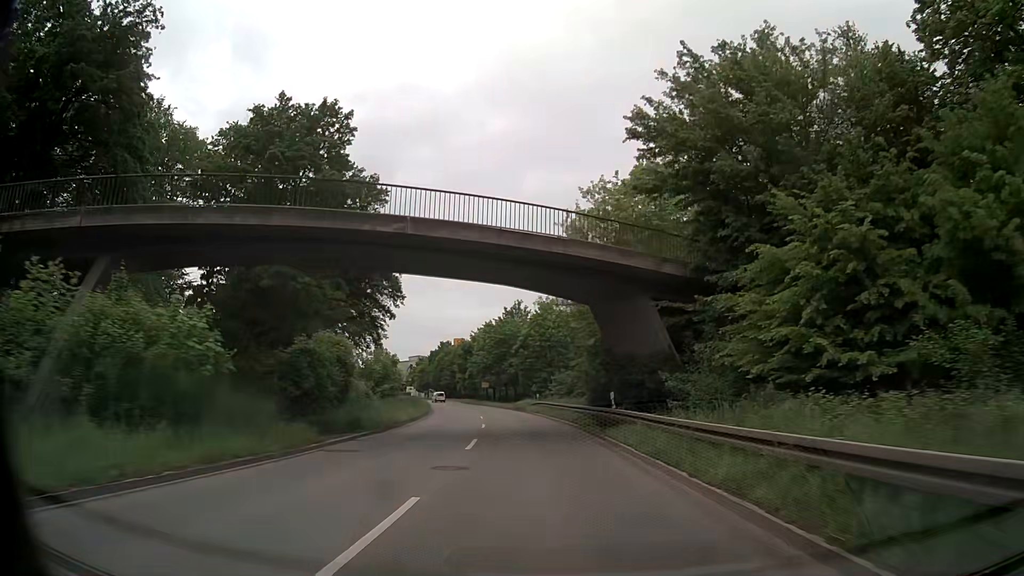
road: secondary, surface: asphalt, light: Day
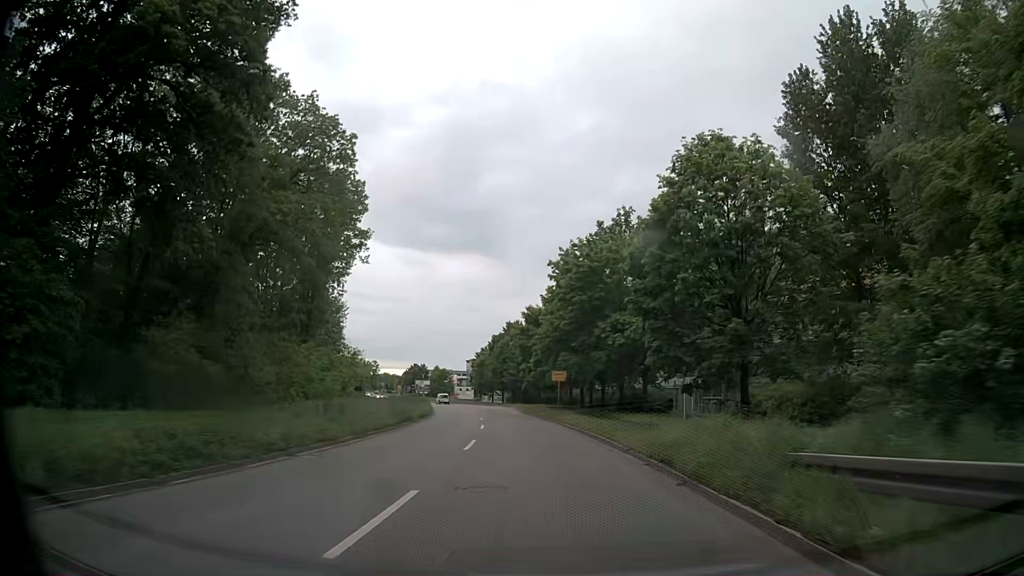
(-2.9, +47.7) m; -8°
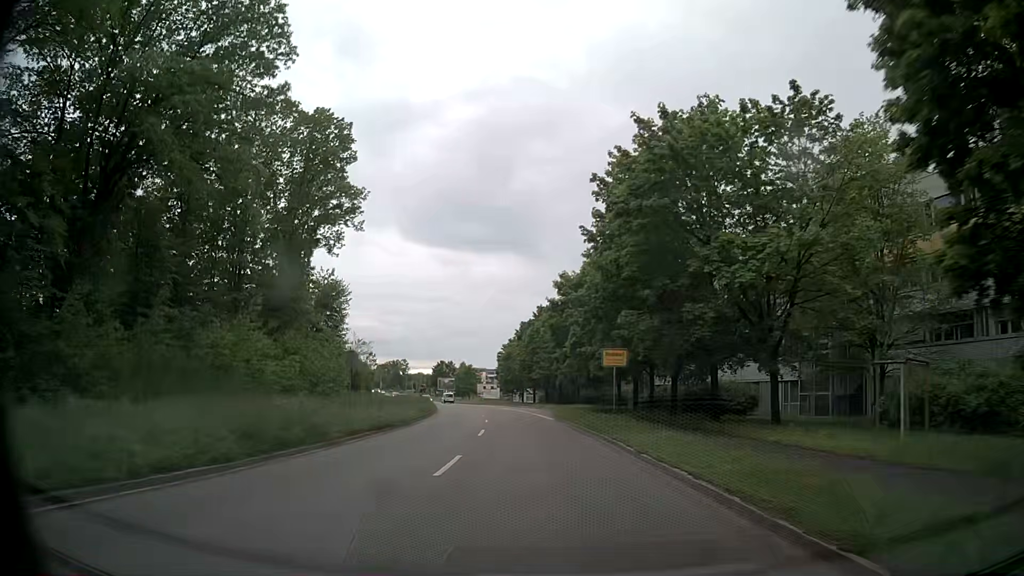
(-0.4, +18.1) m; -3°
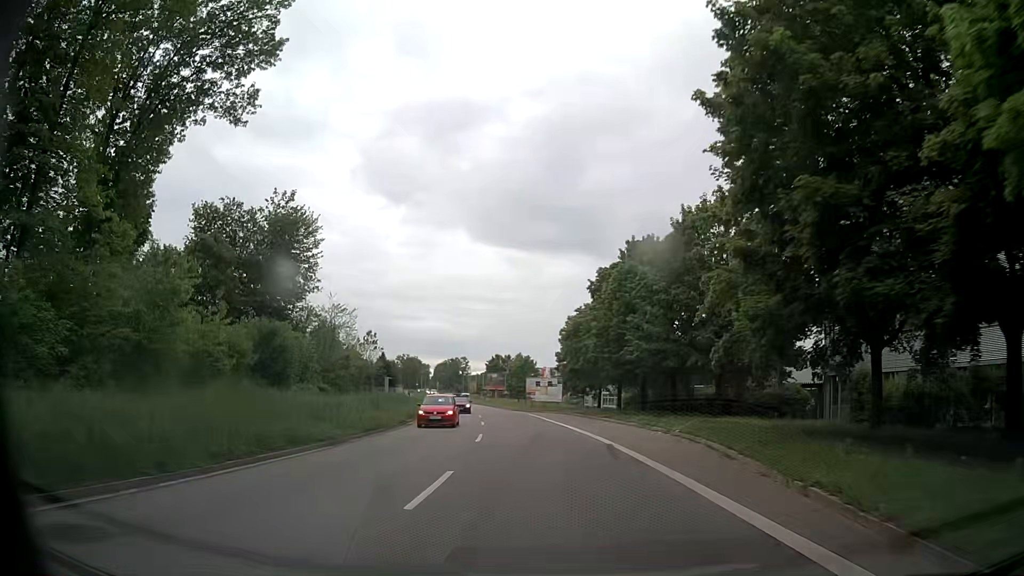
(-2.2, +39.3) m; -6°
